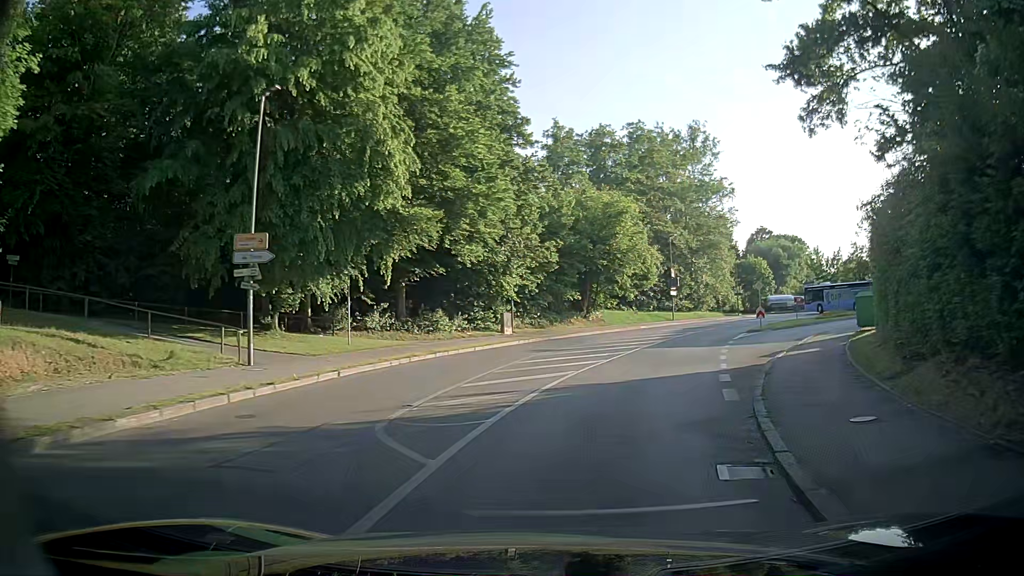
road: unclassified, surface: asphalt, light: Day
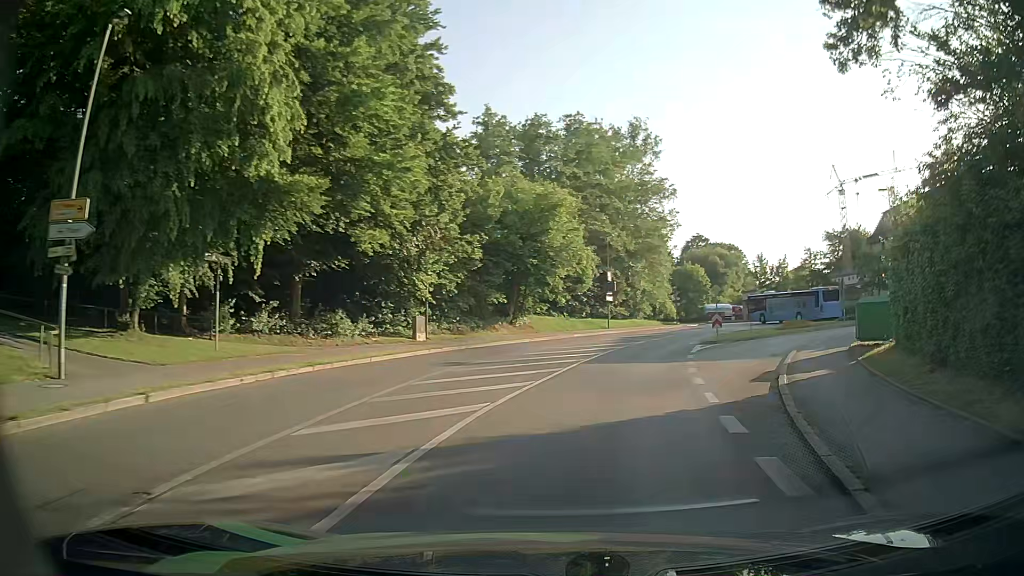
(+0.2, +5.8) m; +5°
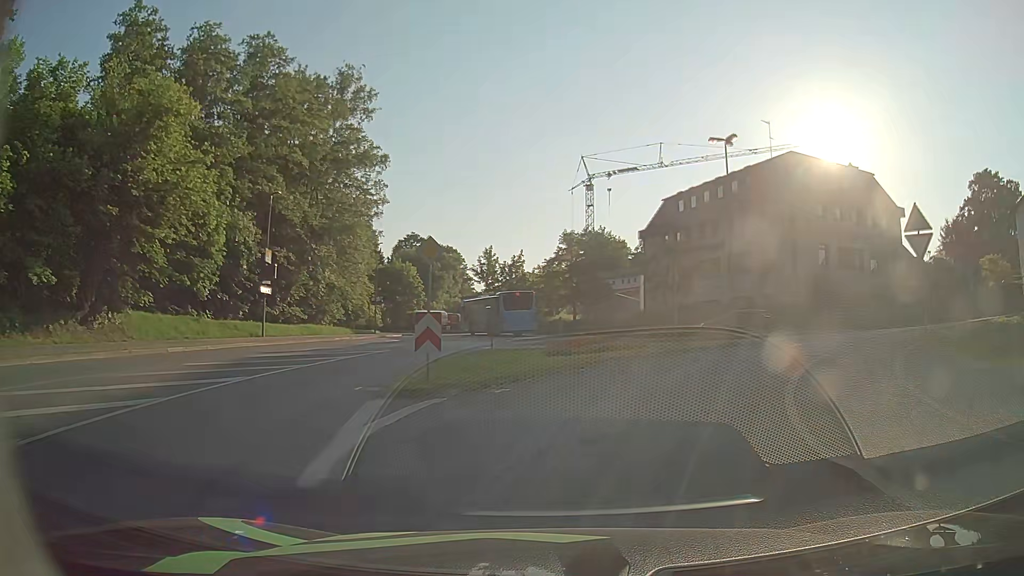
(+6.2, +19.7) m; +29°
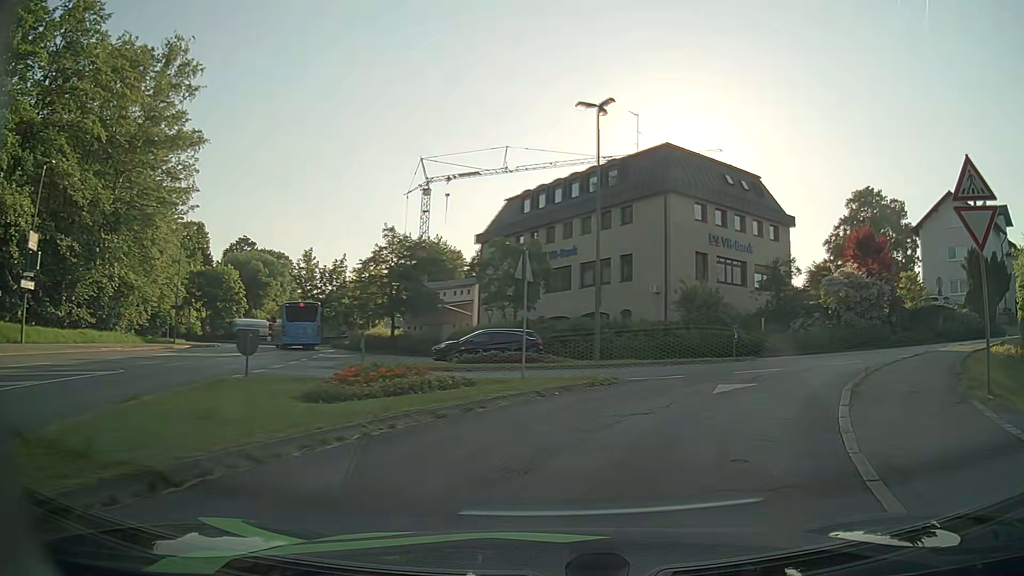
(+1.0, +8.5) m; +14°
